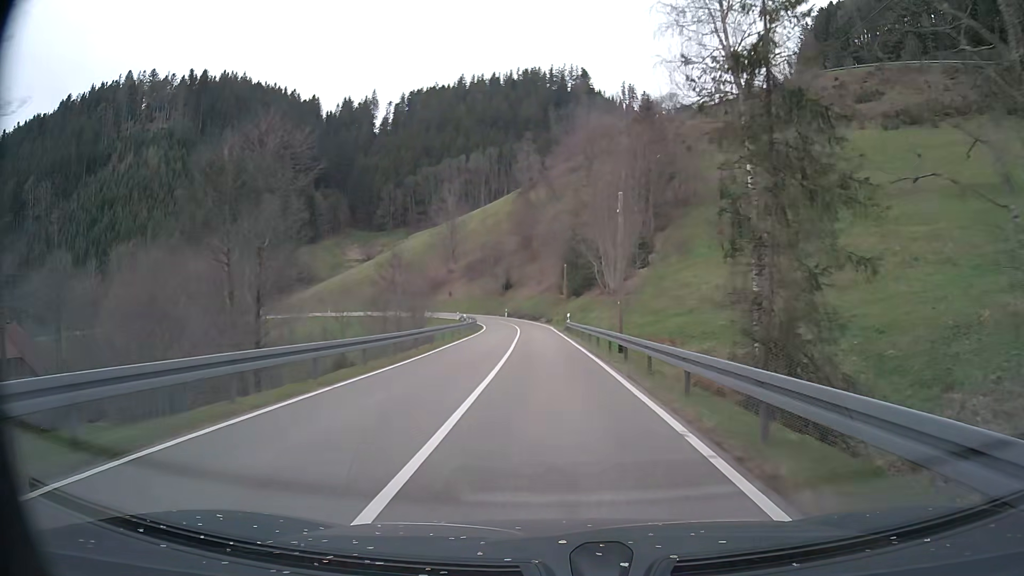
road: tertiary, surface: asphalt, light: Day
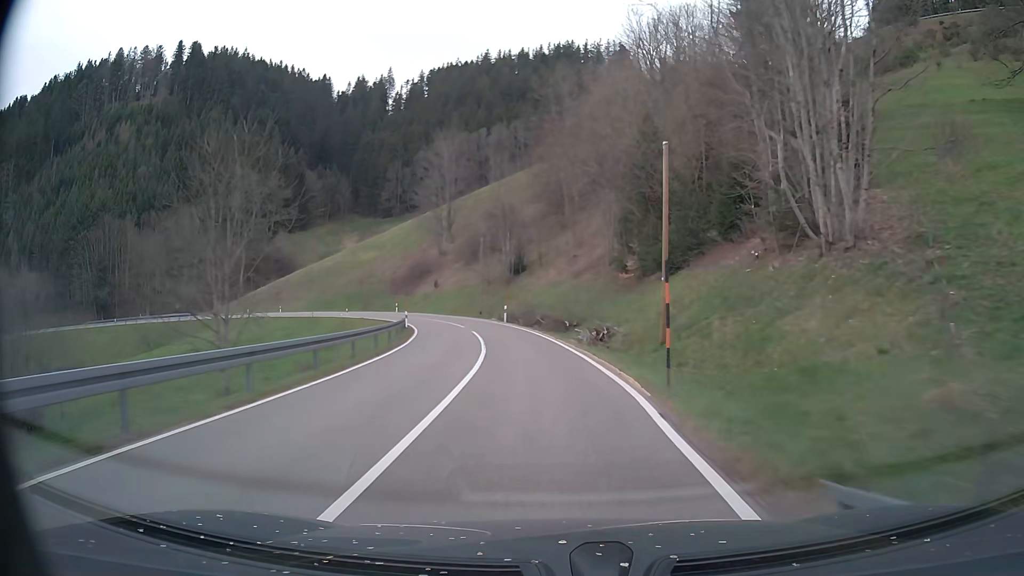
(-0.7, +46.9) m; -3°
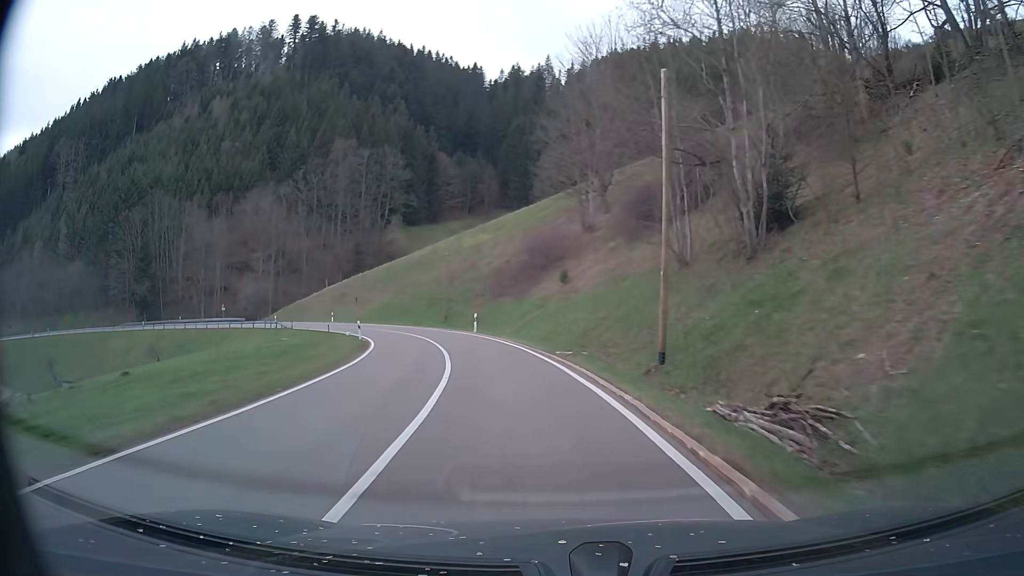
(-4.6, +44.4) m; -14°
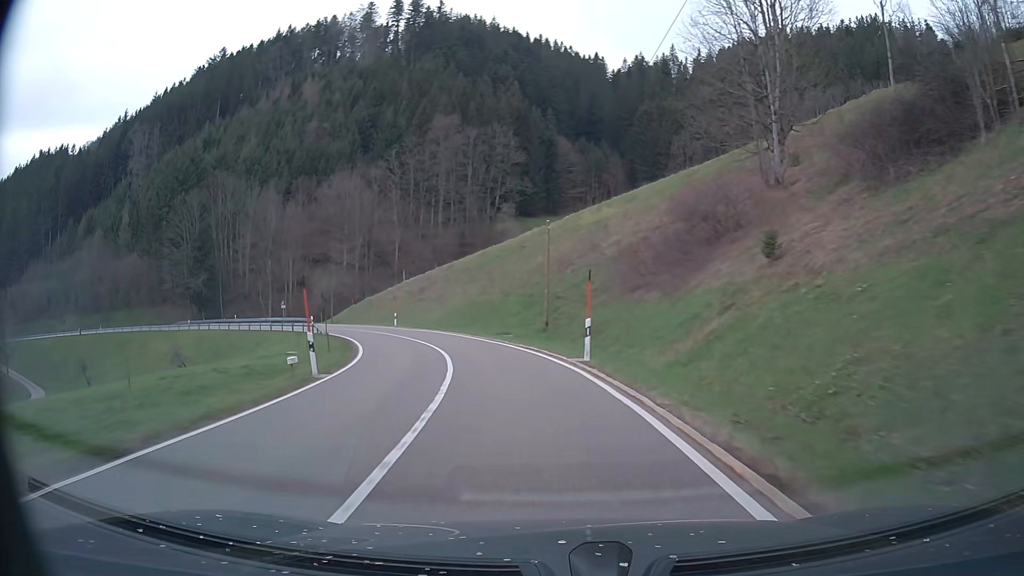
(-1.8, +21.8) m; -10°
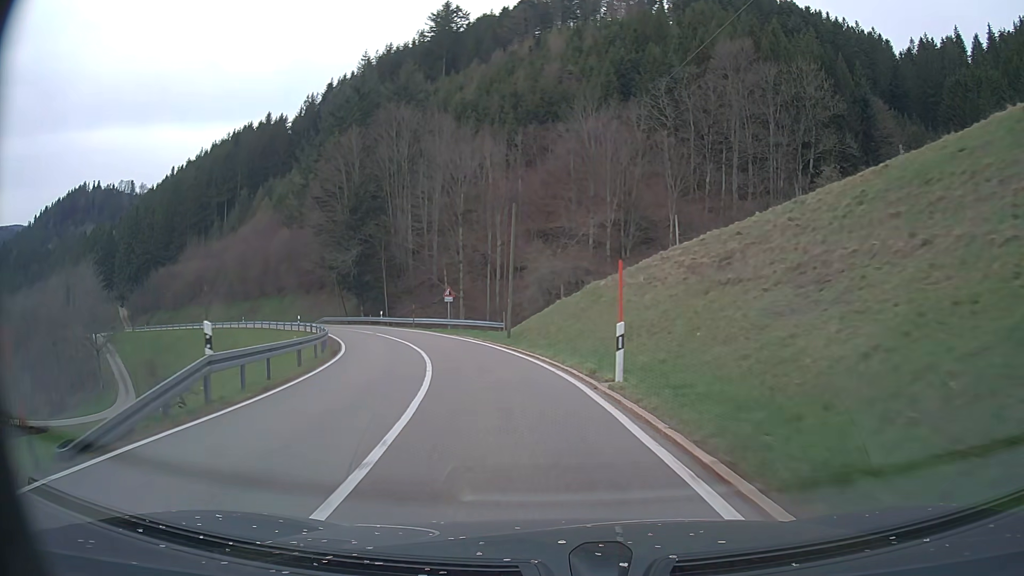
(-8.7, +41.9) m; -24°
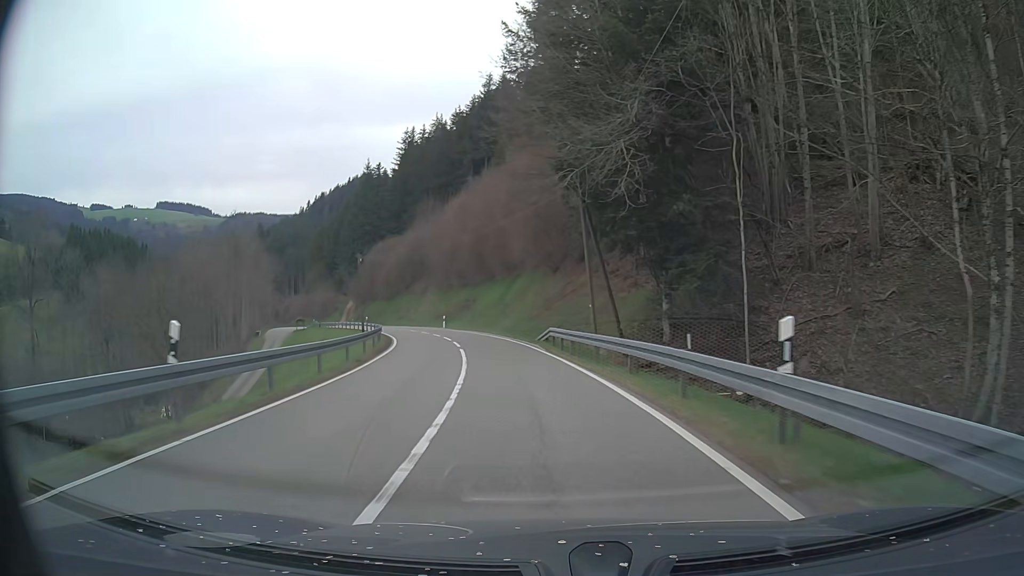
(-13.5, +50.3) m; -28°
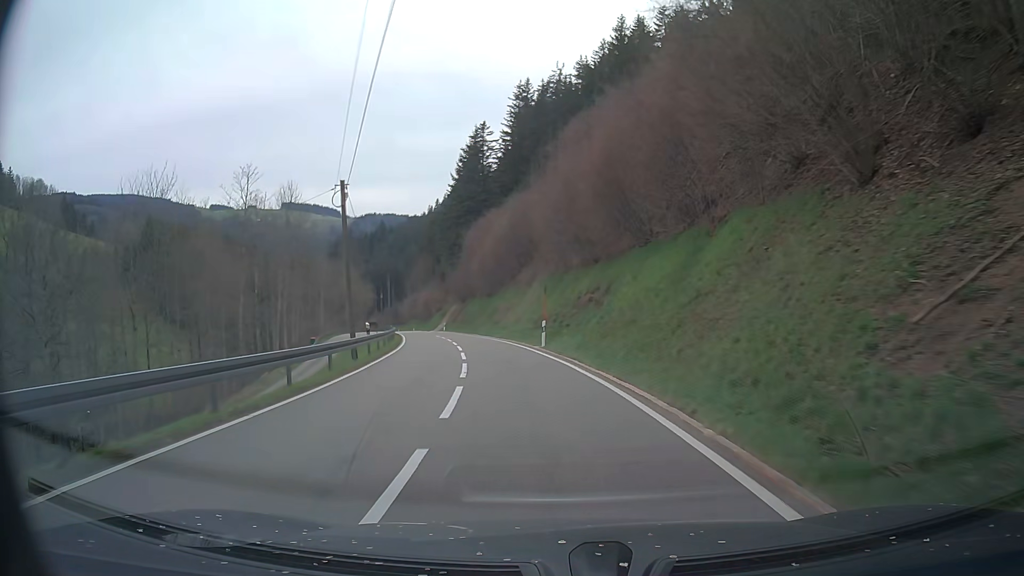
(-3.2, +31.5) m; -12°
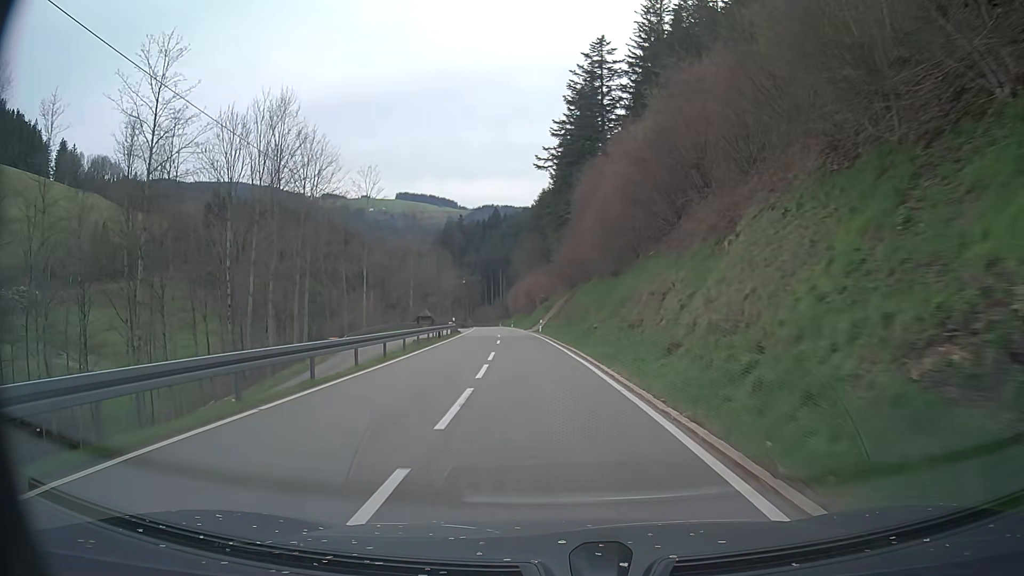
(-3.2, +32.0) m; -11°
(0, +10) (-1, +20) (-1, +30) (-2, +40) (-3, +50) (-4, +60) (-5, +70) (-6, +80) (-7, +90) (-8, +100) m
